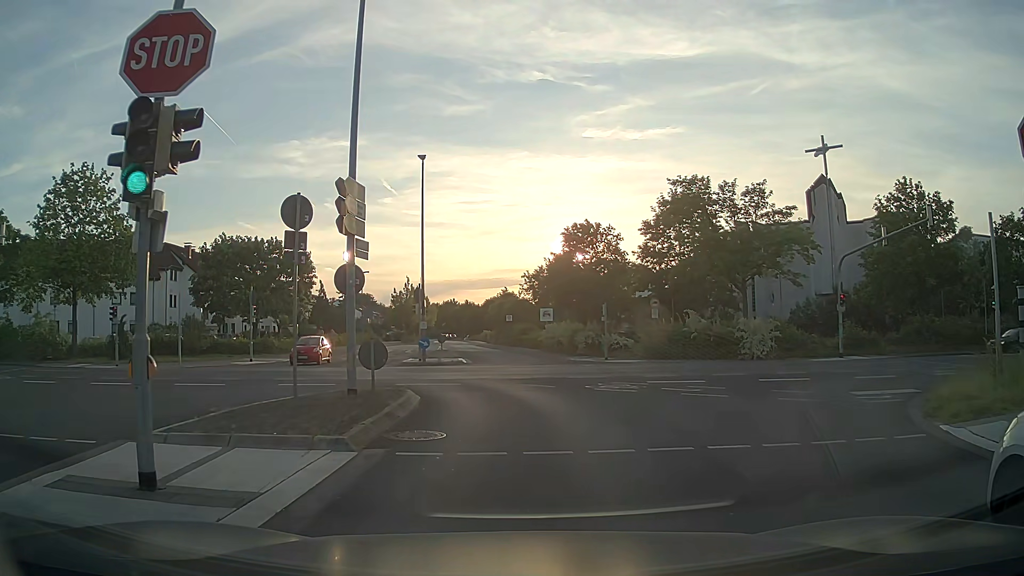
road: residential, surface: asphalt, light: Day
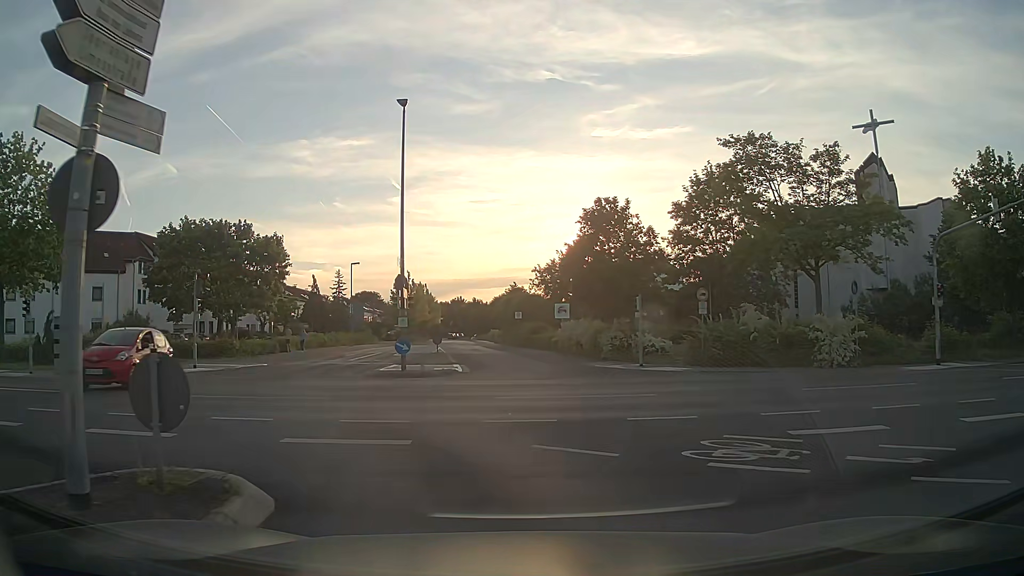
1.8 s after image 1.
(+0.1, +8.8) m; 0°
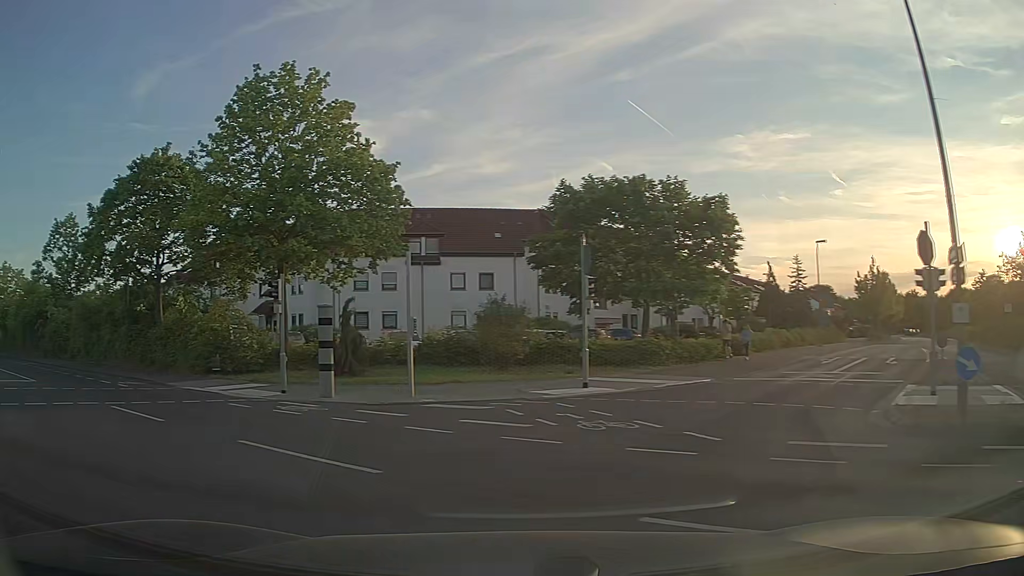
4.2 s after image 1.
(-3.2, +12.6) m; -38°
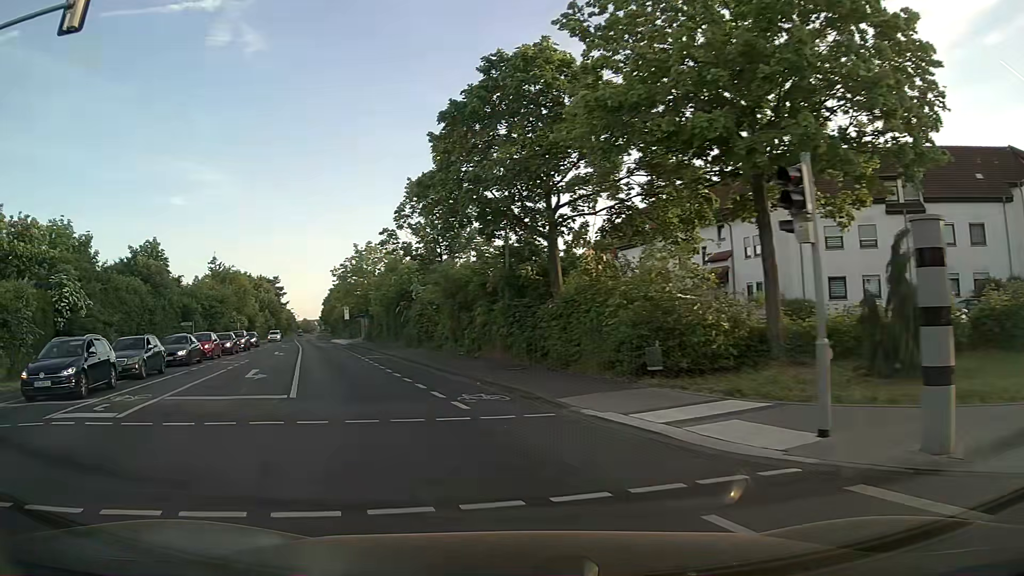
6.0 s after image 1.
(-4.1, +10.9) m; -37°
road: secondary
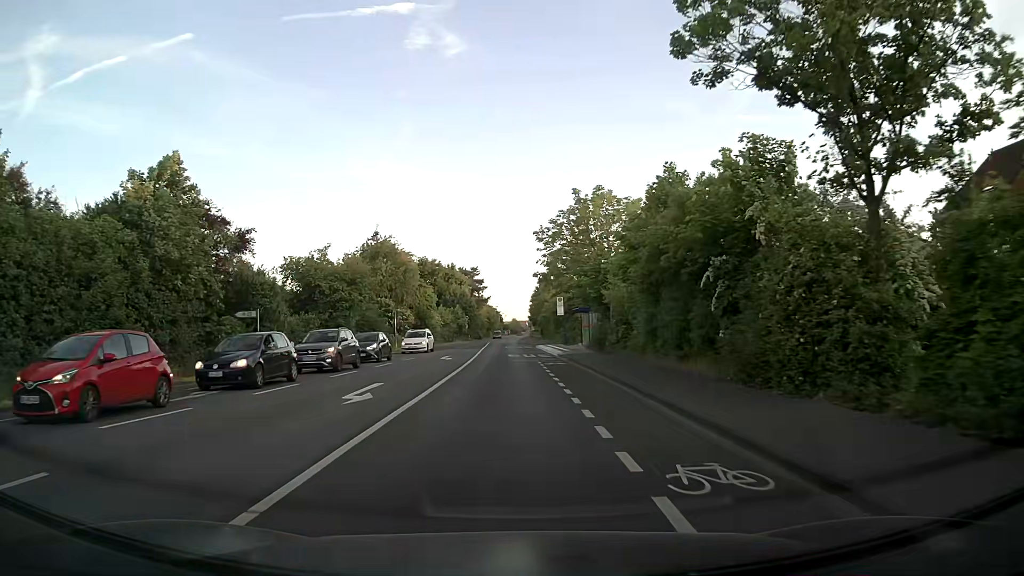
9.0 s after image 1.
(-6.5, +27.2) m; -18°
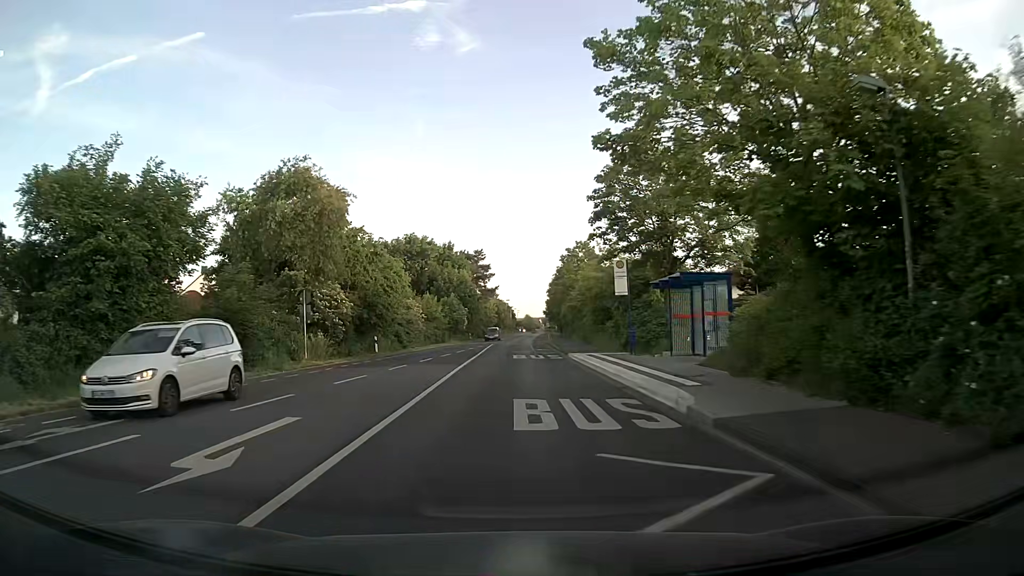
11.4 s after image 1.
(-0.4, +27.8) m; -2°
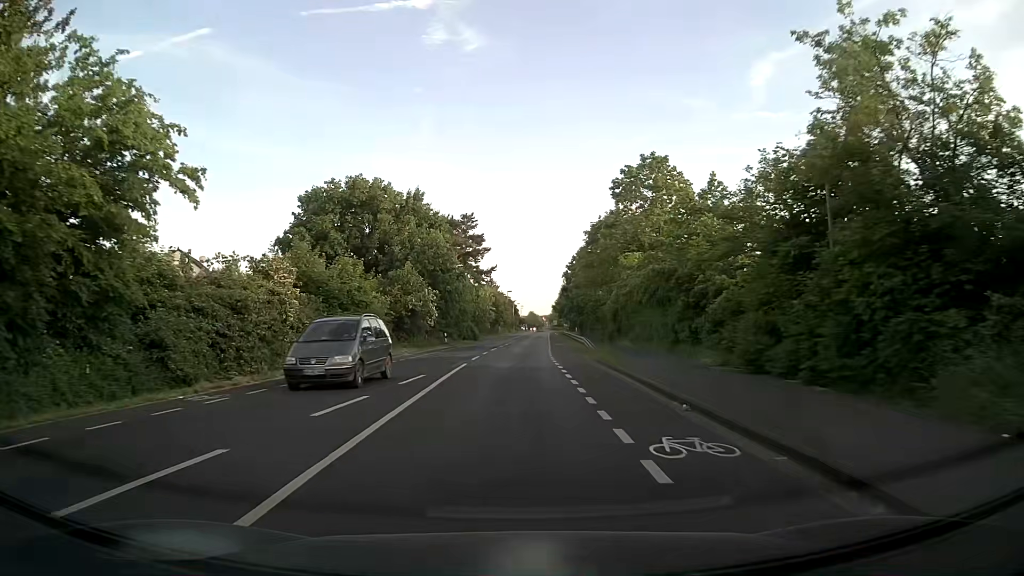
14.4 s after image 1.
(-0.2, +37.1) m; 0°
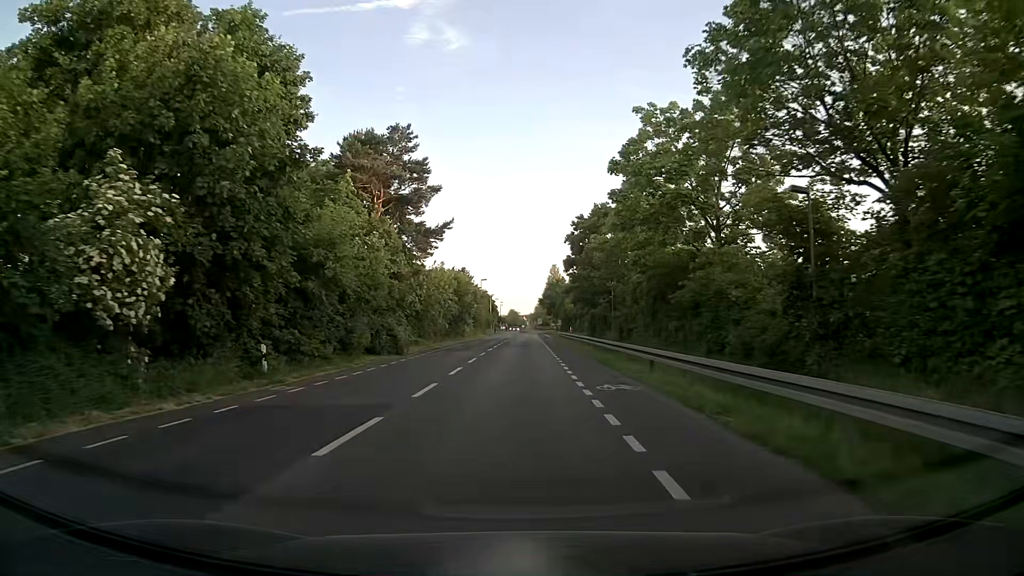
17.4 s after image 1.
(+0.7, +39.2) m; +2°
(0, +10) (0, +20) (0, +30) (0, +40) (0, +50) (0, +60) (0, +70) (+1, +80) (+1, +90) (+1, +100) m
